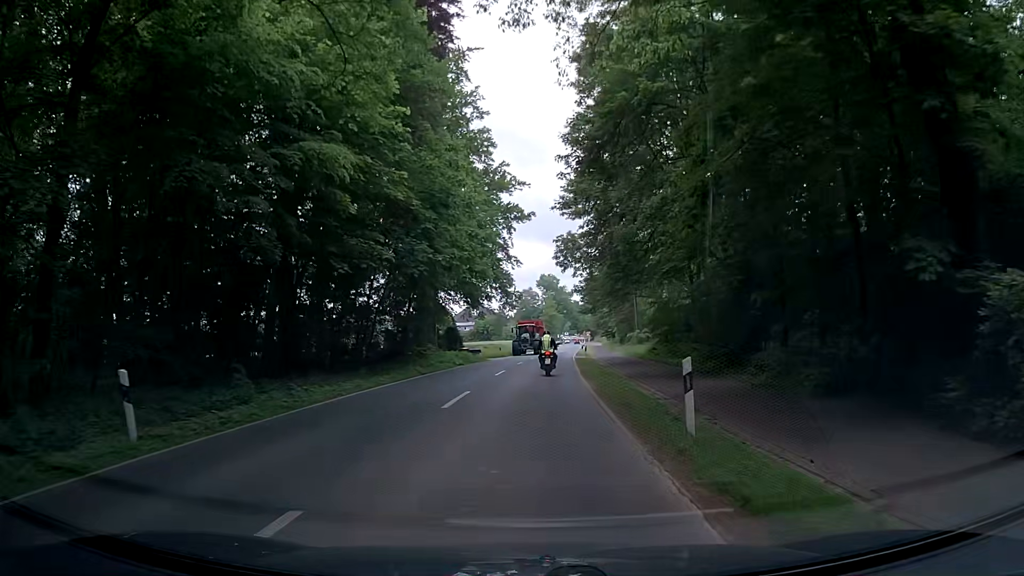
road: secondary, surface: asphalt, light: Day
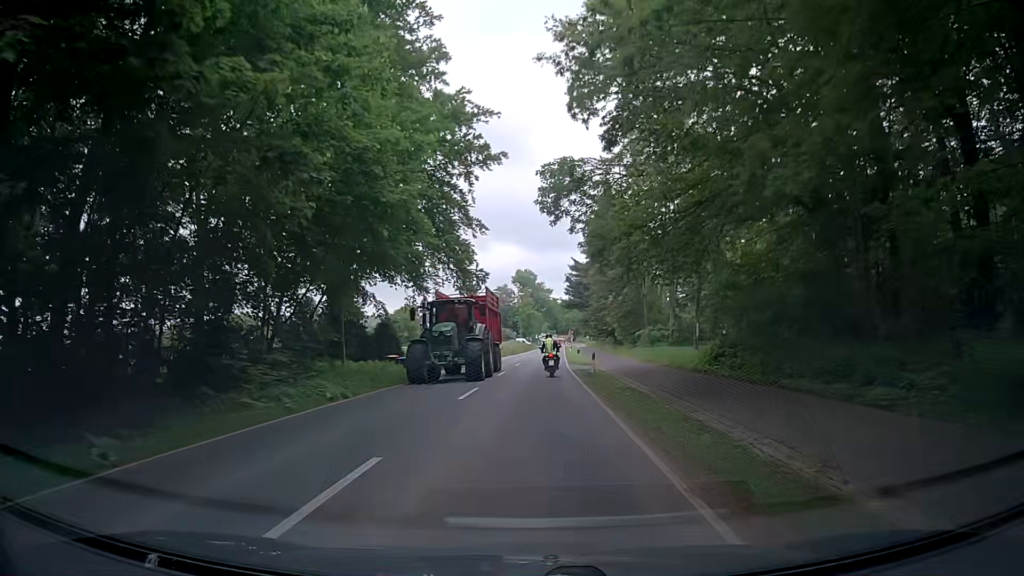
(+0.1, +21.7) m; +2°
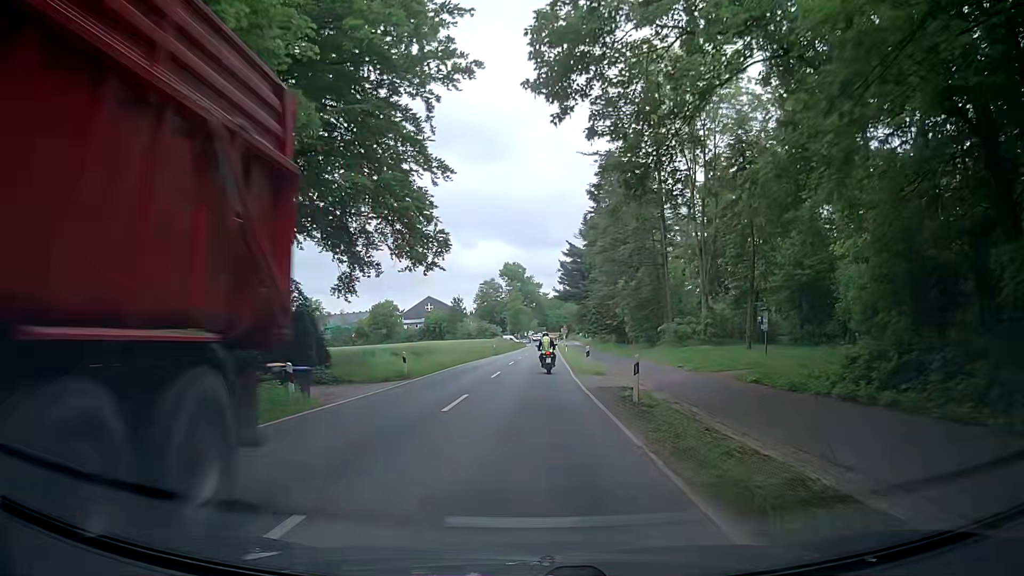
(0.0, +14.9) m; 0°
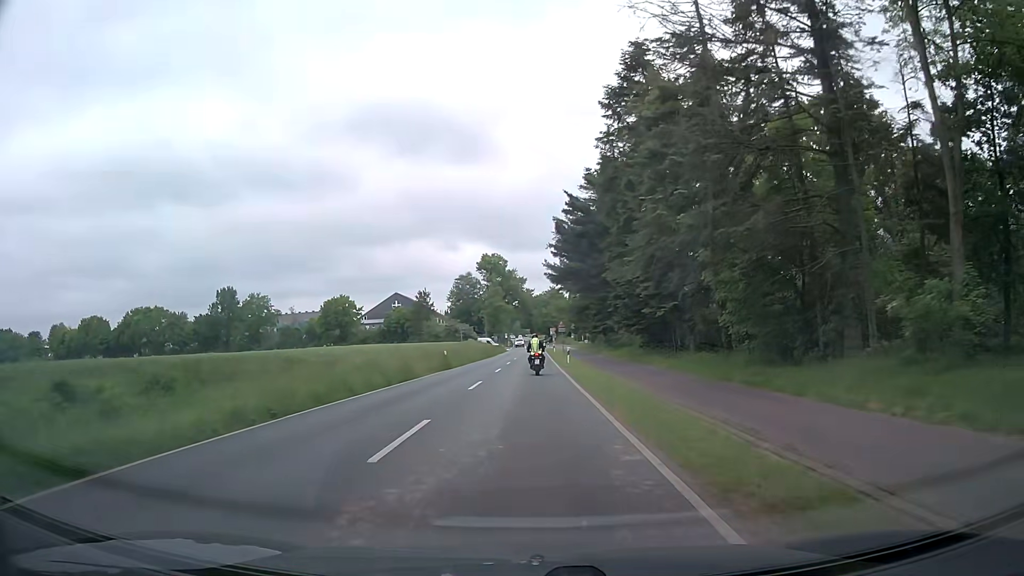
(+0.7, +30.2) m; +2°
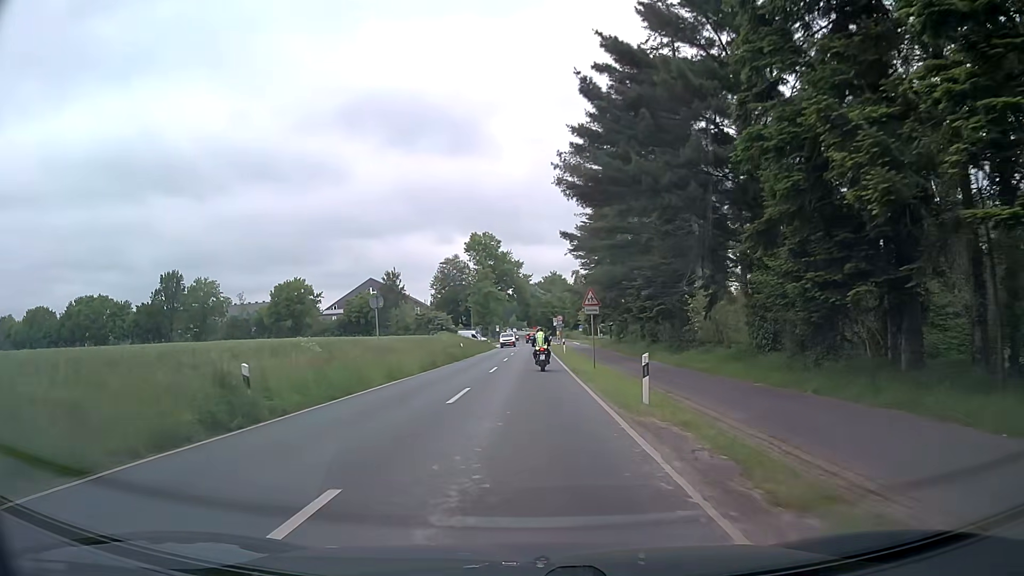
(+0.1, +29.8) m; -1°
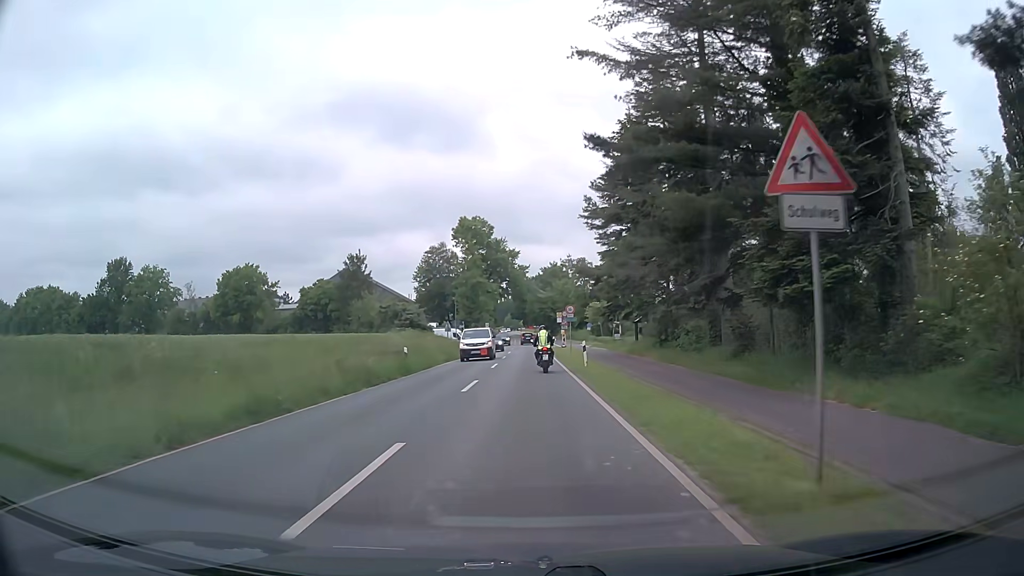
(+0.4, +21.8) m; +2°
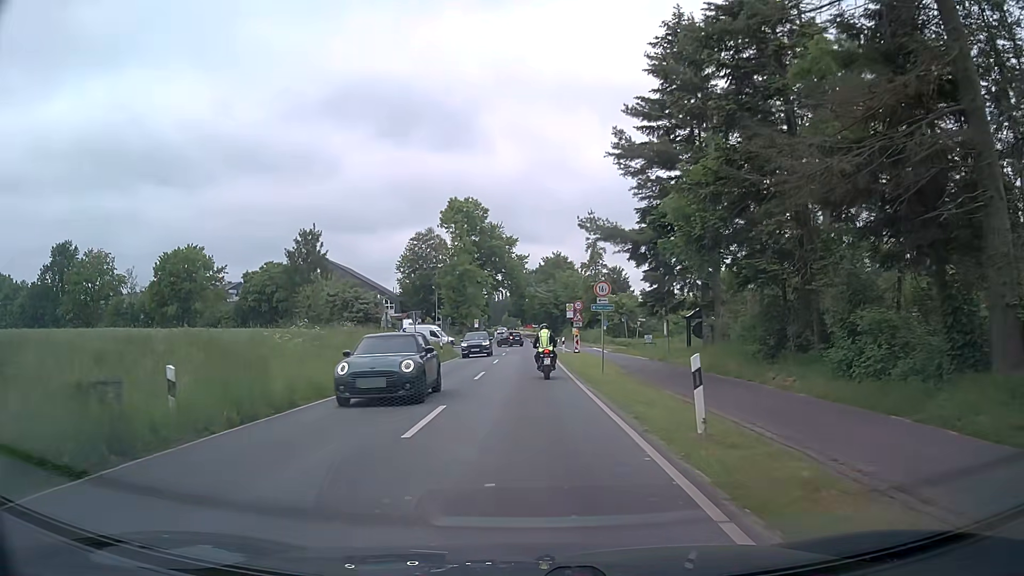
(-0.4, +19.6) m; -1°
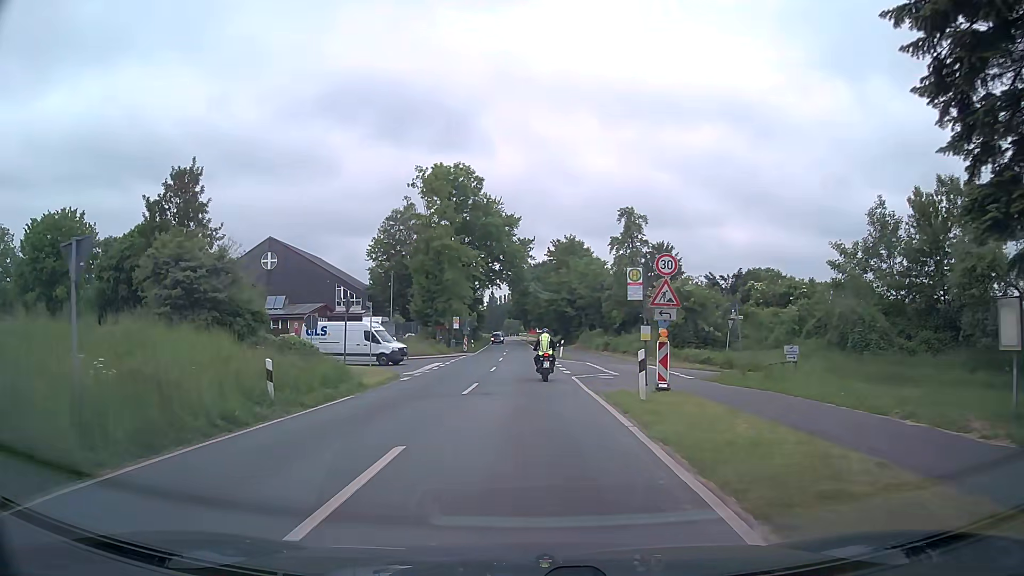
(0.0, +29.1) m; -1°
(0, +10) (0, +20) (0, +30) (+1, +40) (+1, +50) (+1, +60) (0, +70) (0, +80) (0, +90) (0, +100) m
